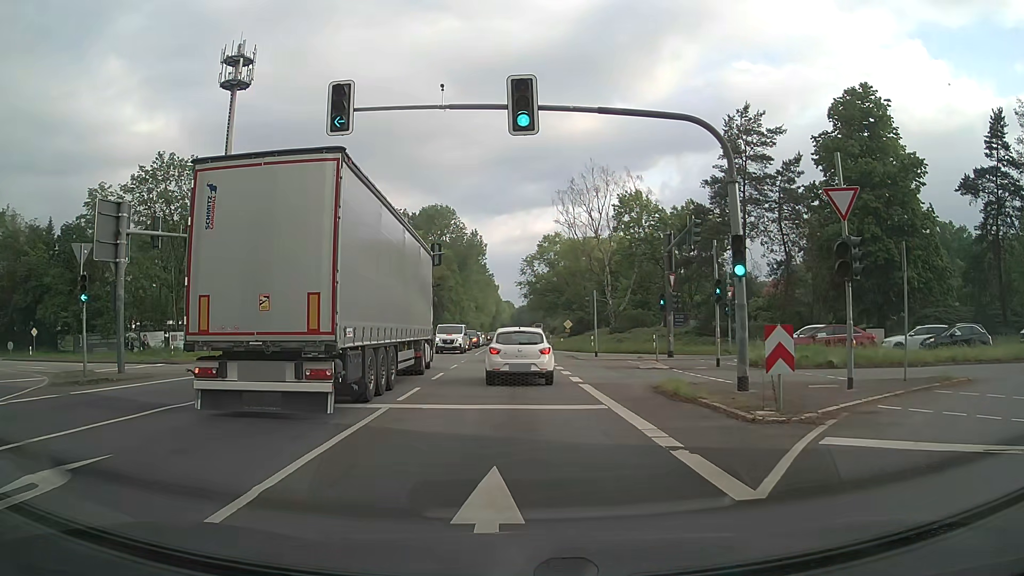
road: primary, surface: asphalt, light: Day
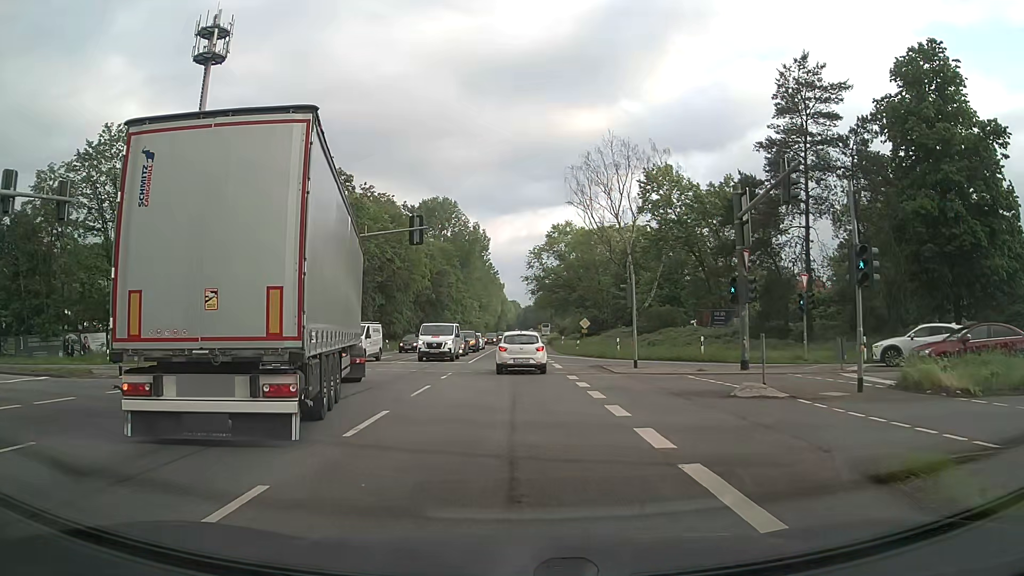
(0.0, +10.7) m; -1°
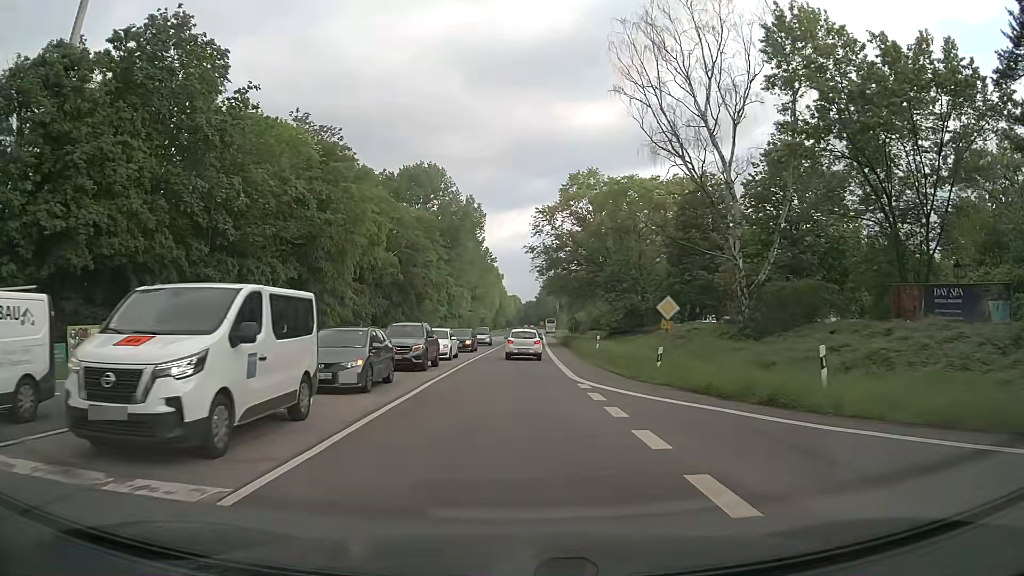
(+0.2, +28.3) m; +1°
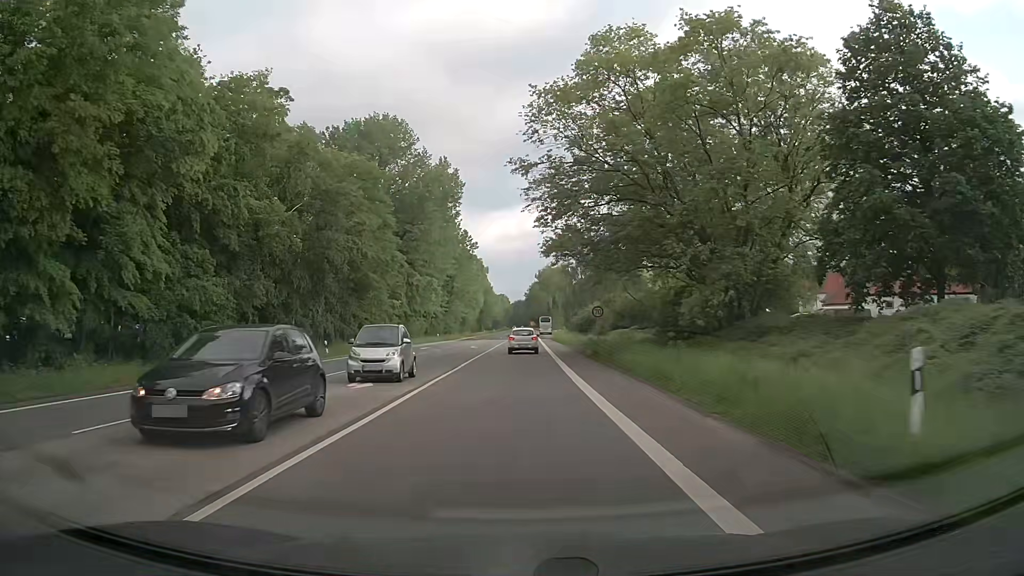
(0.0, +30.6) m; +1°
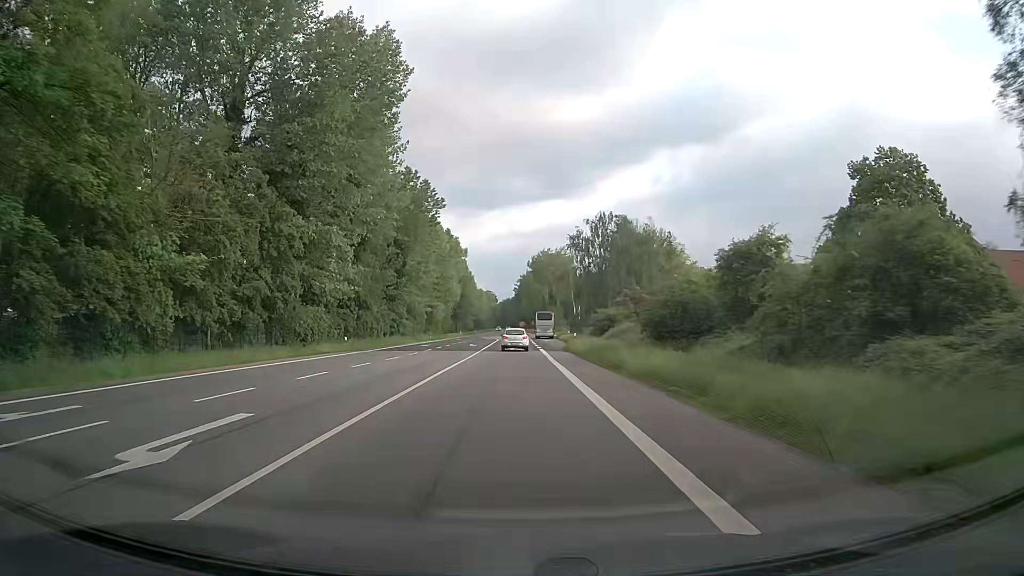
(+0.5, +46.0) m; +1°
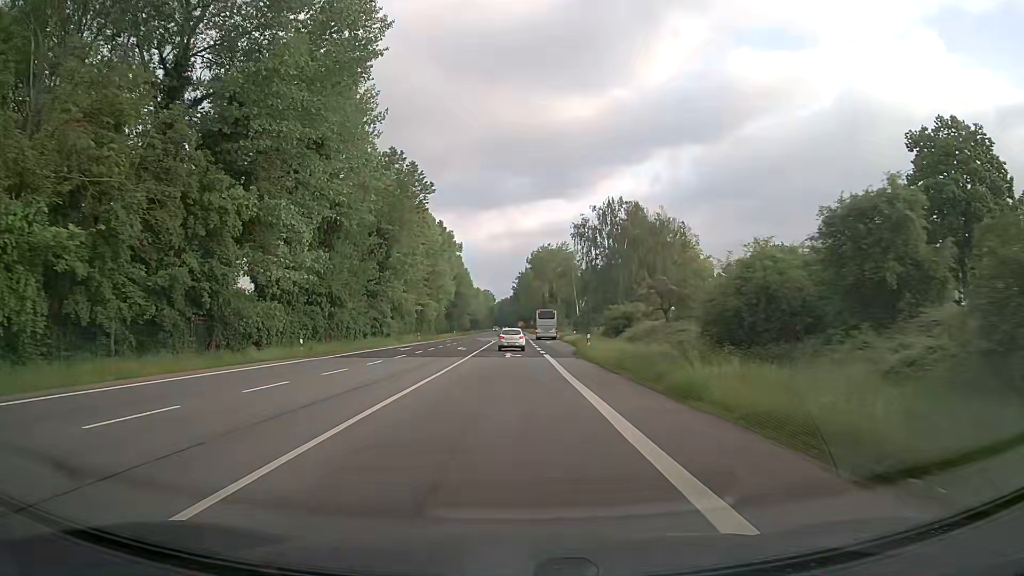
(0.0, +10.0) m; 0°
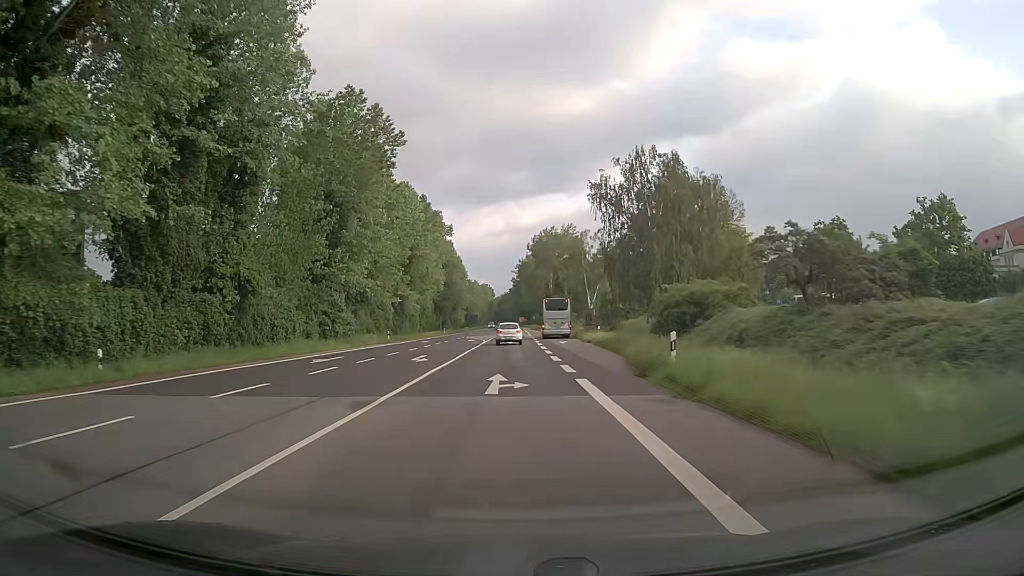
(0.0, +20.4) m; 0°
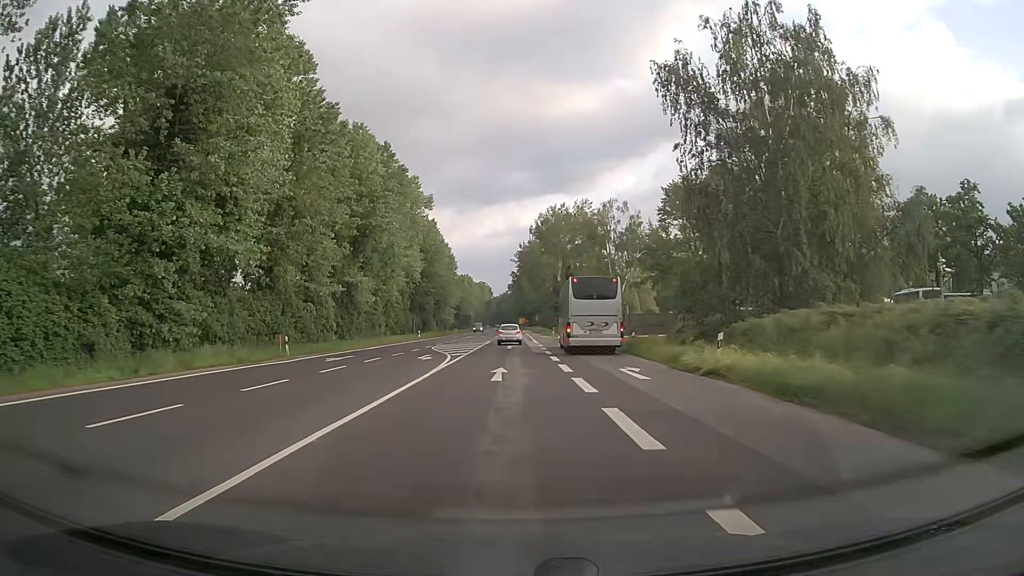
(0.0, +28.9) m; 0°
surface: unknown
